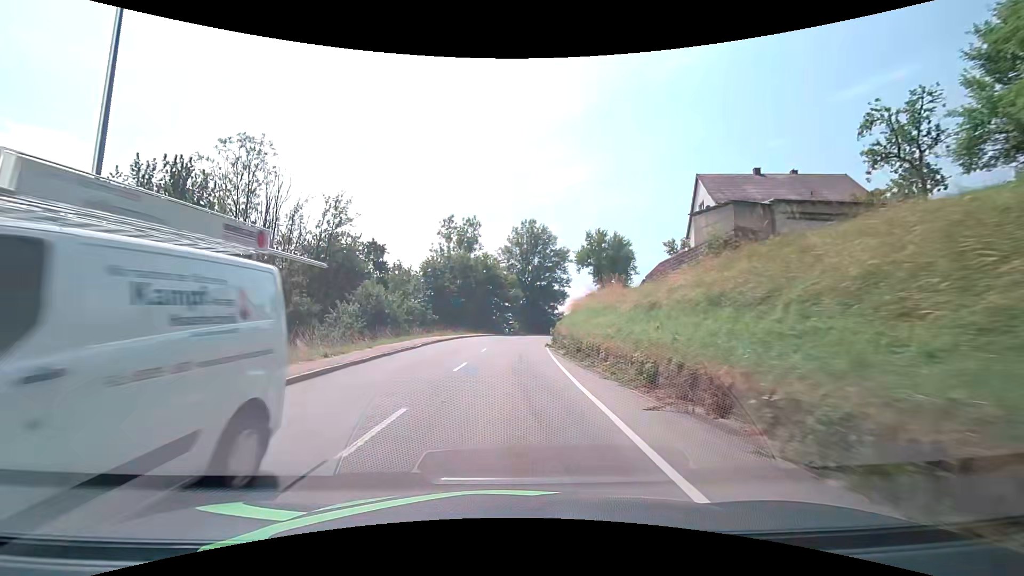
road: secondary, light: Day
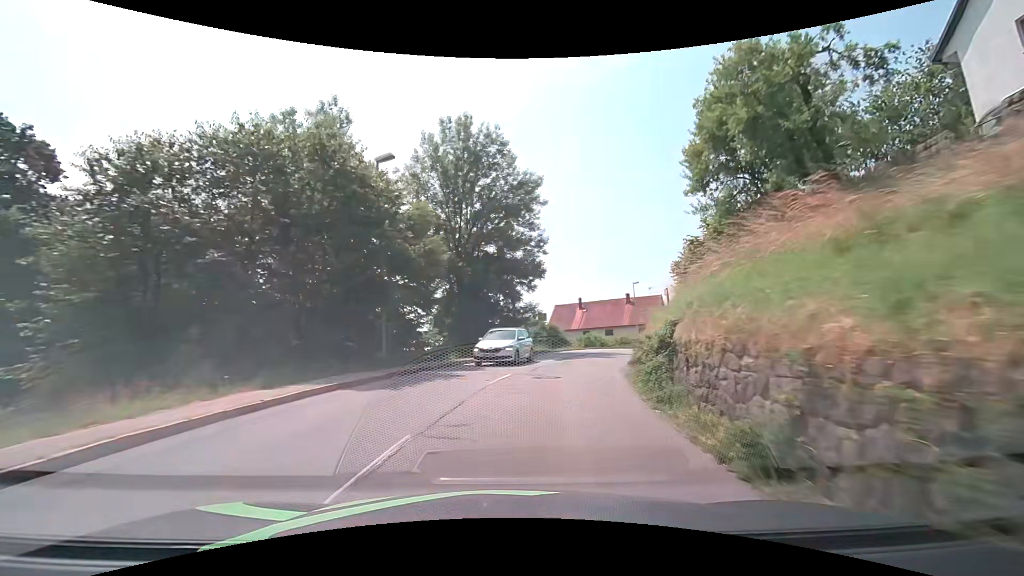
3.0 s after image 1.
(+1.2, +37.5) m; +7°
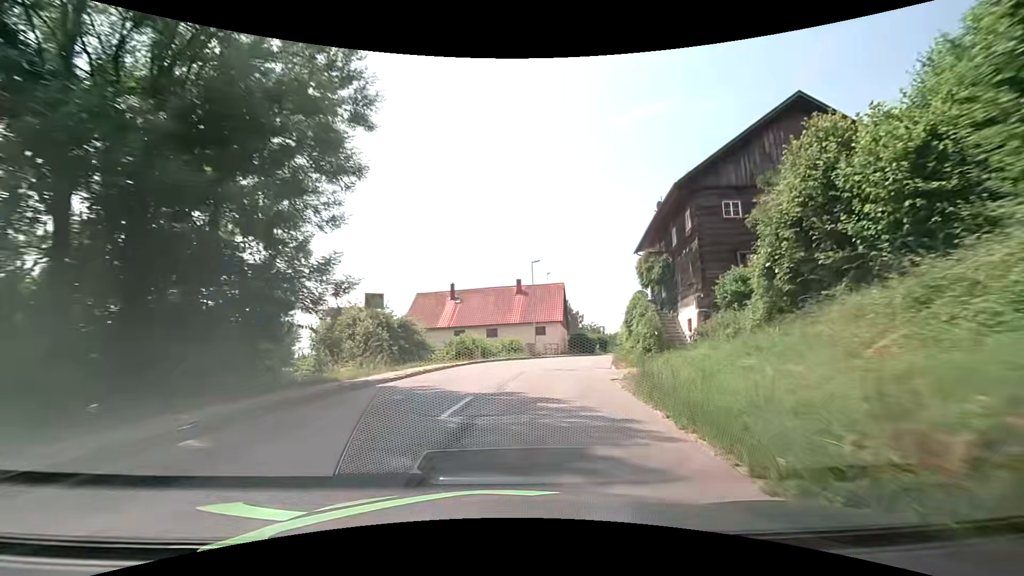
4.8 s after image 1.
(+2.8, +22.0) m; +14°
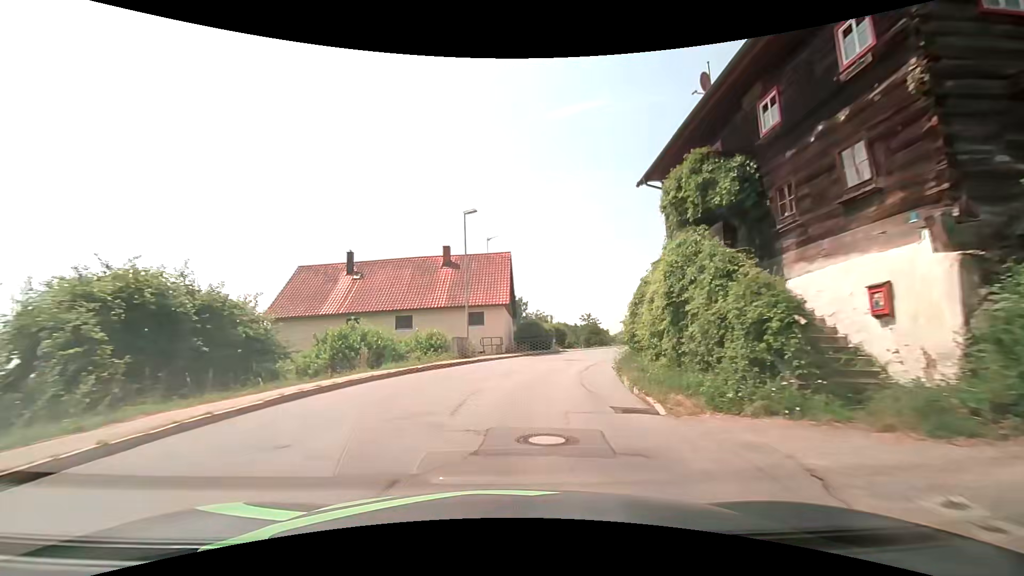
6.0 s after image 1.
(+1.1, +15.0) m; +7°
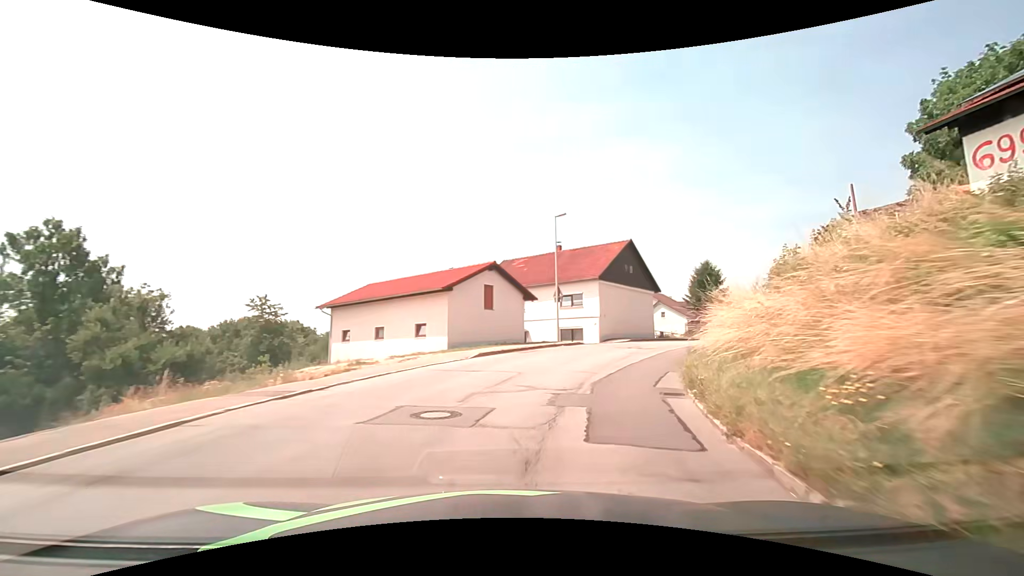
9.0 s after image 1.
(+8.5, +36.9) m; +31°
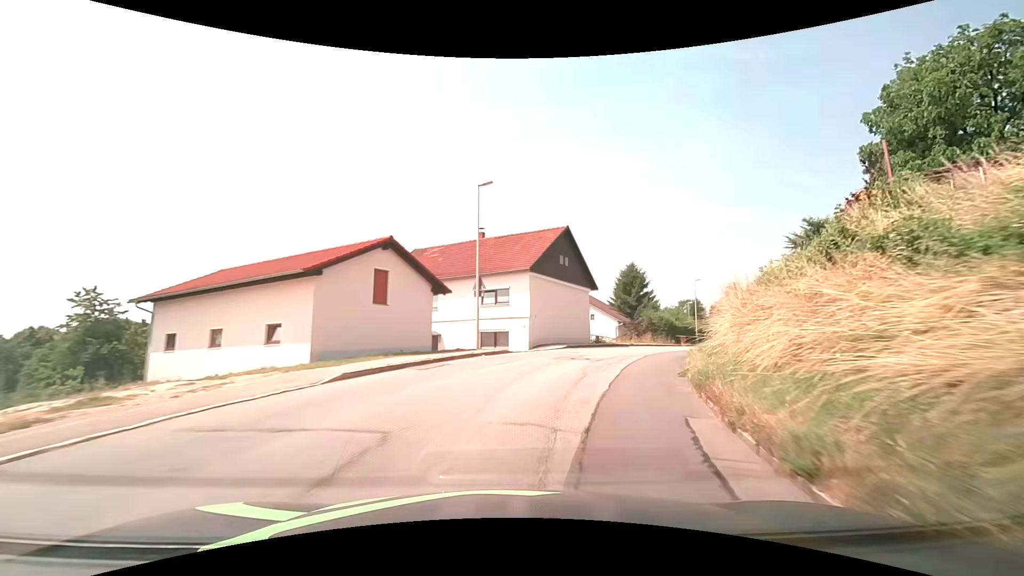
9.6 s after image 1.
(+0.6, +7.6) m; +9°
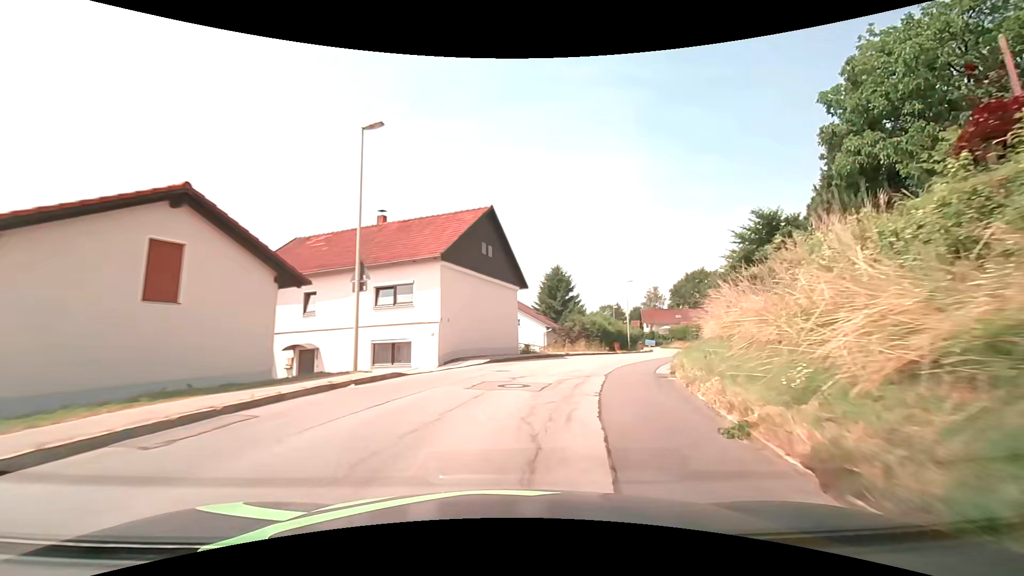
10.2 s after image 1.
(+0.6, +7.5) m; +9°
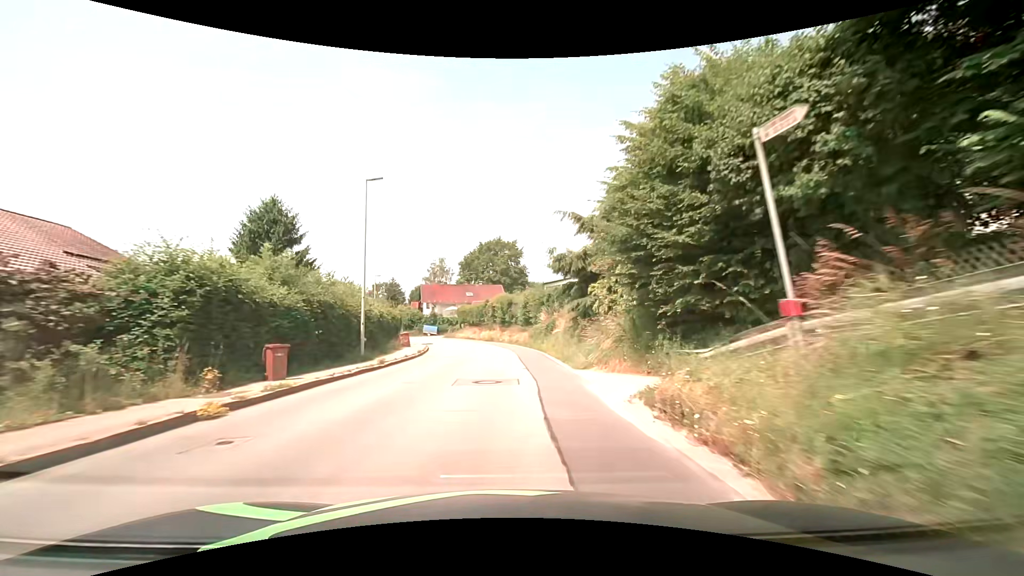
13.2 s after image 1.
(+10.9, +35.7) m; +25°
(0, +10) (0, +20) (0, +30) (-1, +40) (-3, +50) (-6, +59) (-10, +68) (-15, +77) (-21, +85) (-27, +93) m
